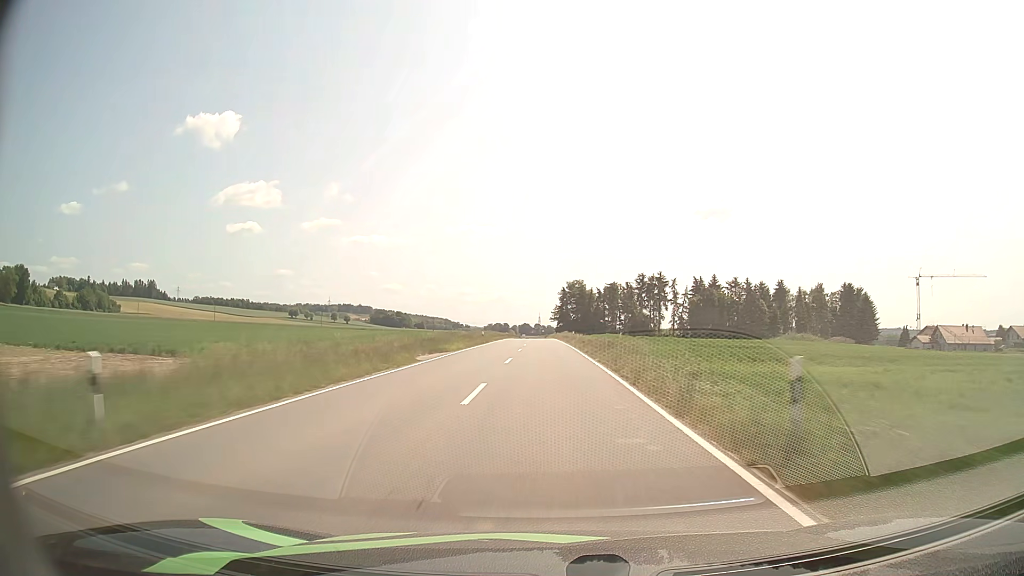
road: tertiary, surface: asphalt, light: Day
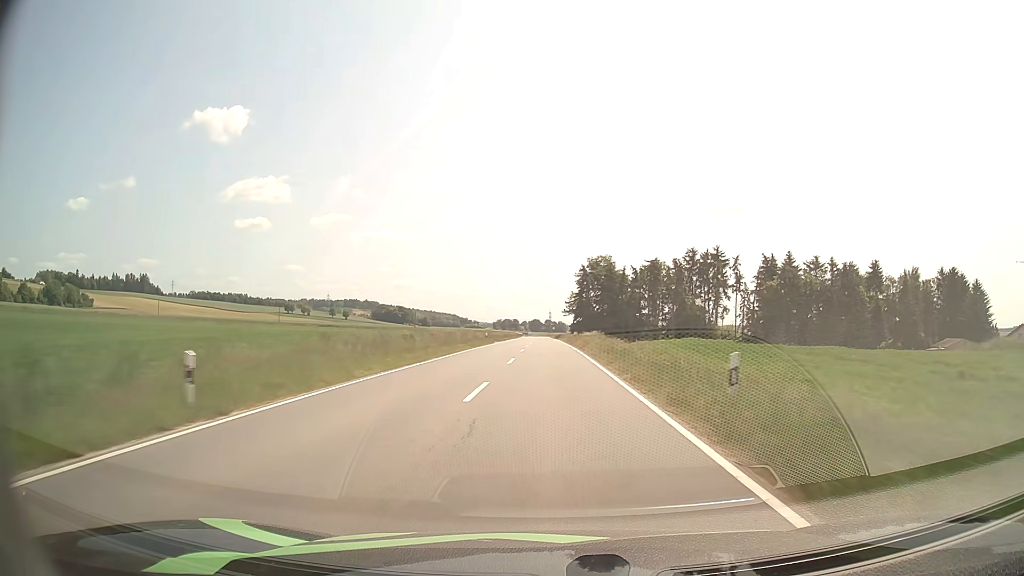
(-0.2, +49.4) m; -1°
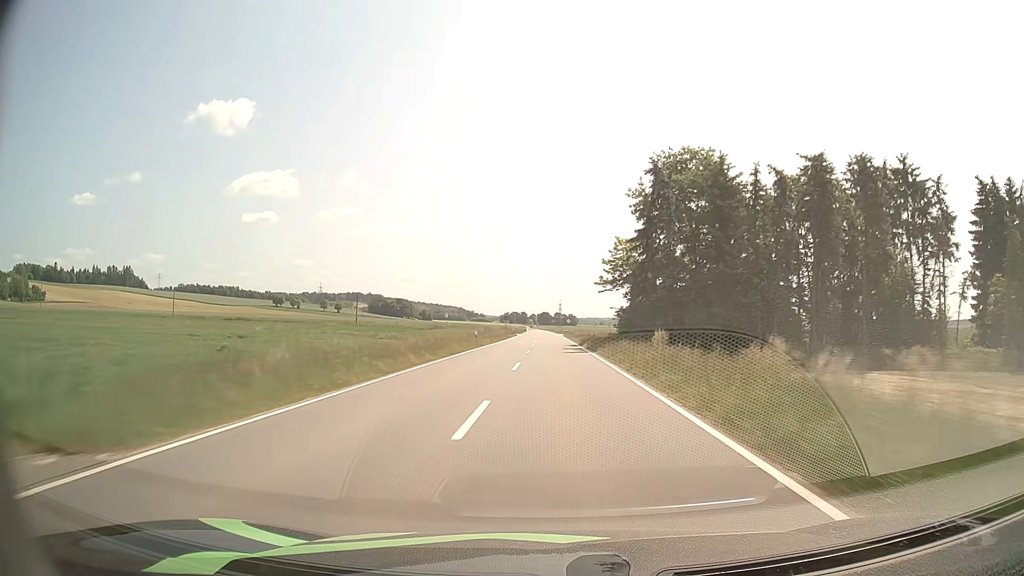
(-0.6, +66.0) m; -1°
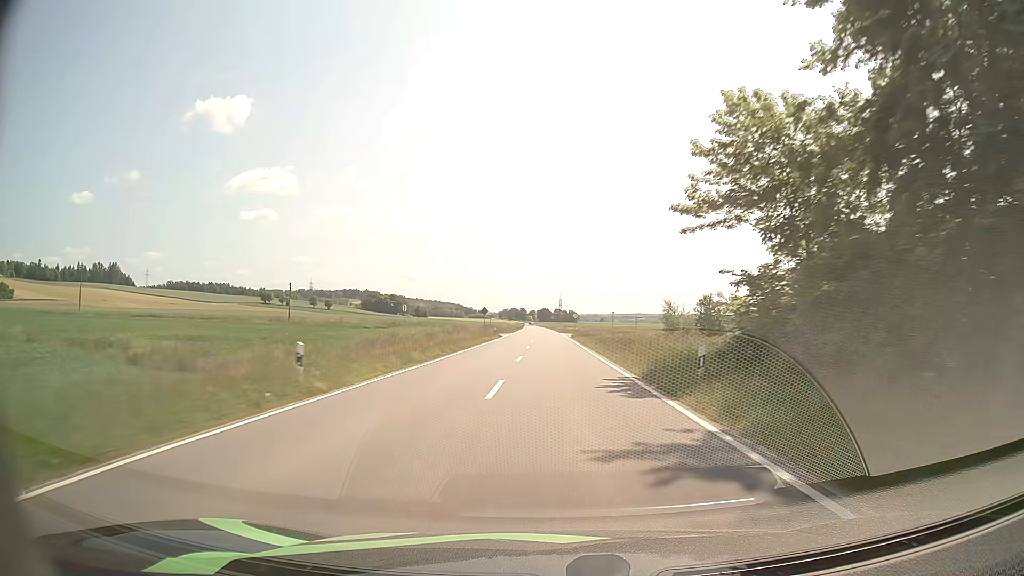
(0.0, +33.1) m; 0°
(0, +10) (0, +20) (0, +30) (0, +40) (0, +50) (0, +60) (0, +70) (-1, +80) (-1, +90) (-1, +100) m
